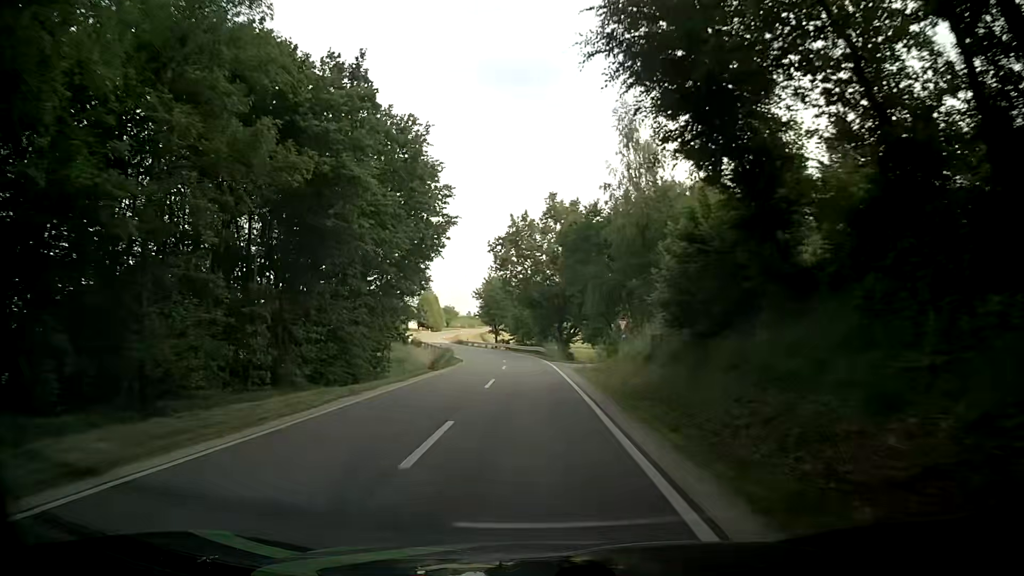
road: tertiary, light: Day
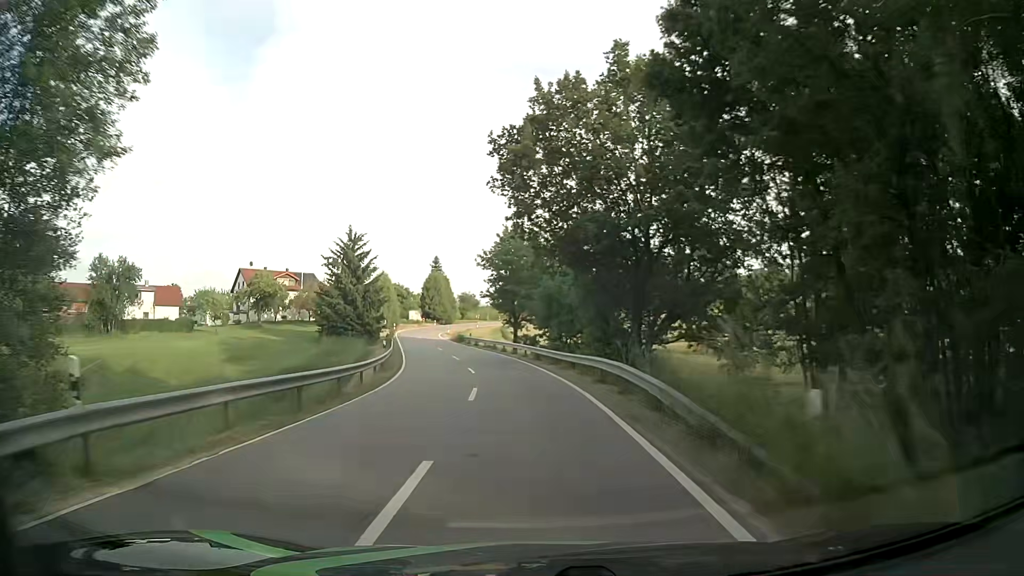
(0.0, +39.3) m; -2°
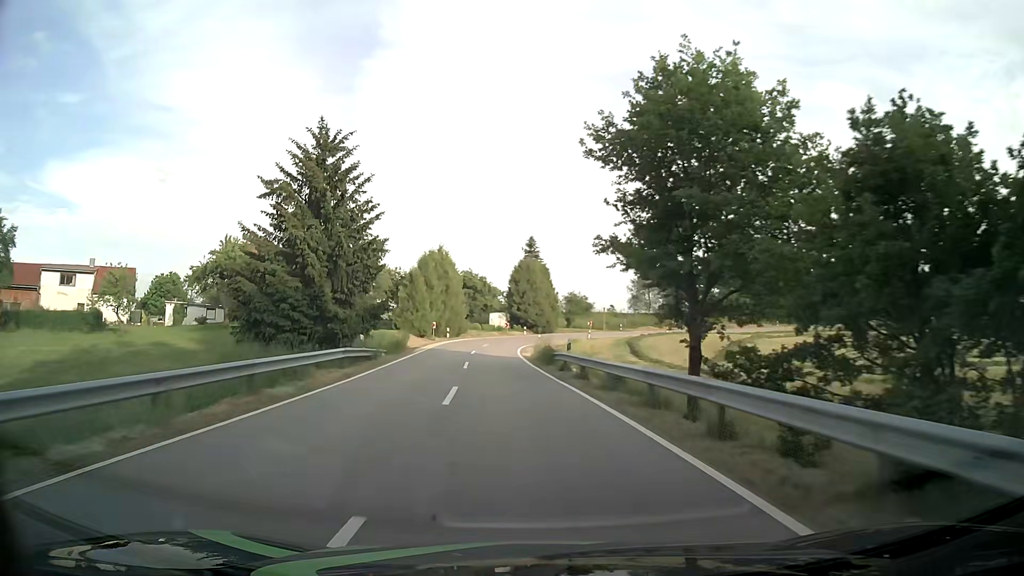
(-2.9, +38.3) m; -9°
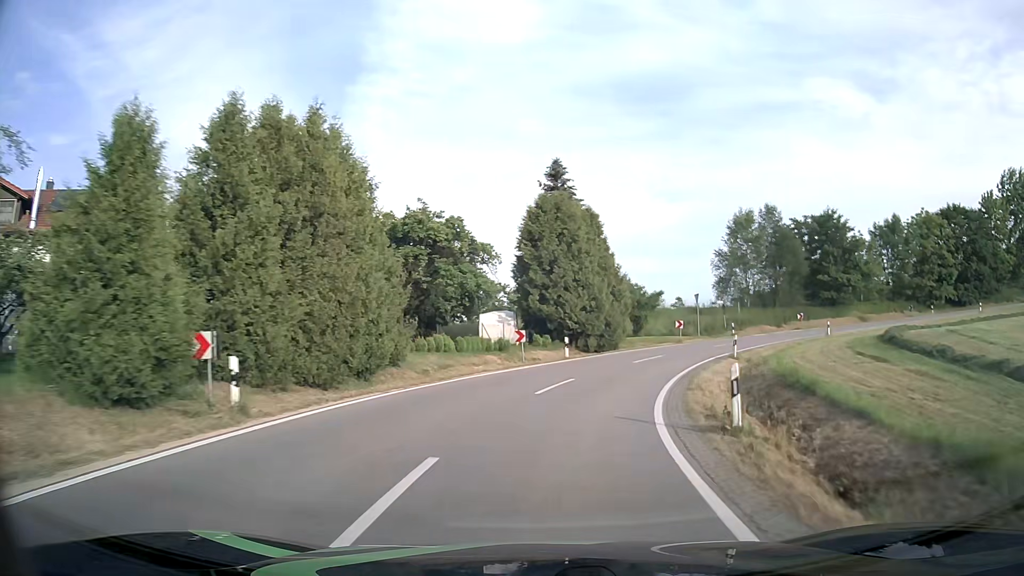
(-2.6, +45.0) m; -1°
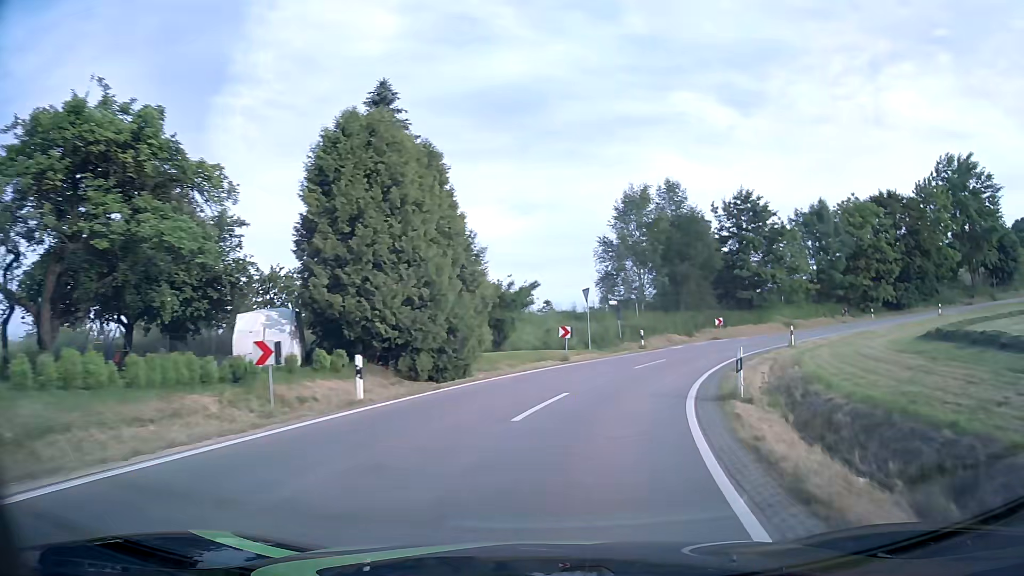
(+1.6, +16.1) m; +12°
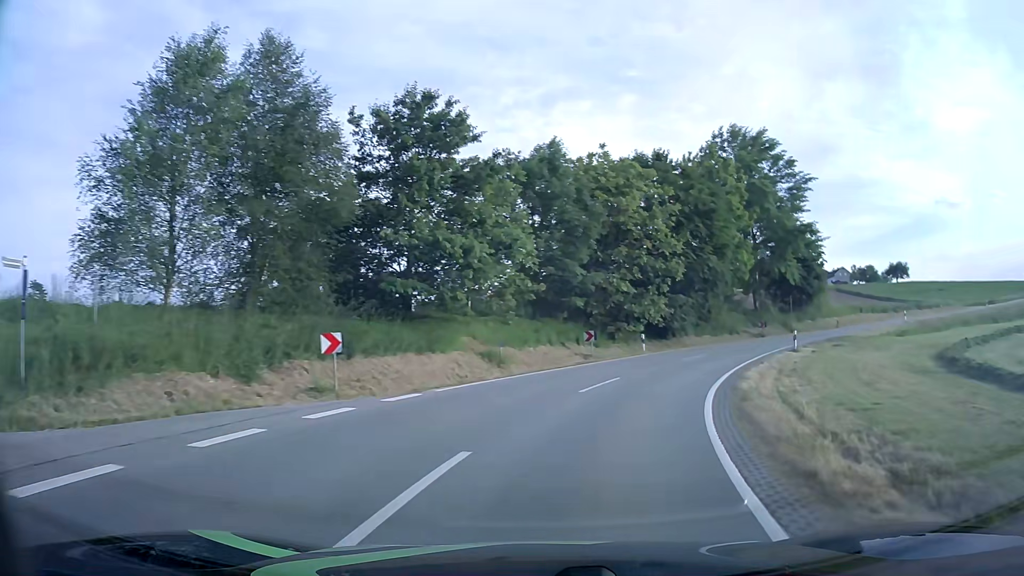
(+7.8, +28.7) m; +31°
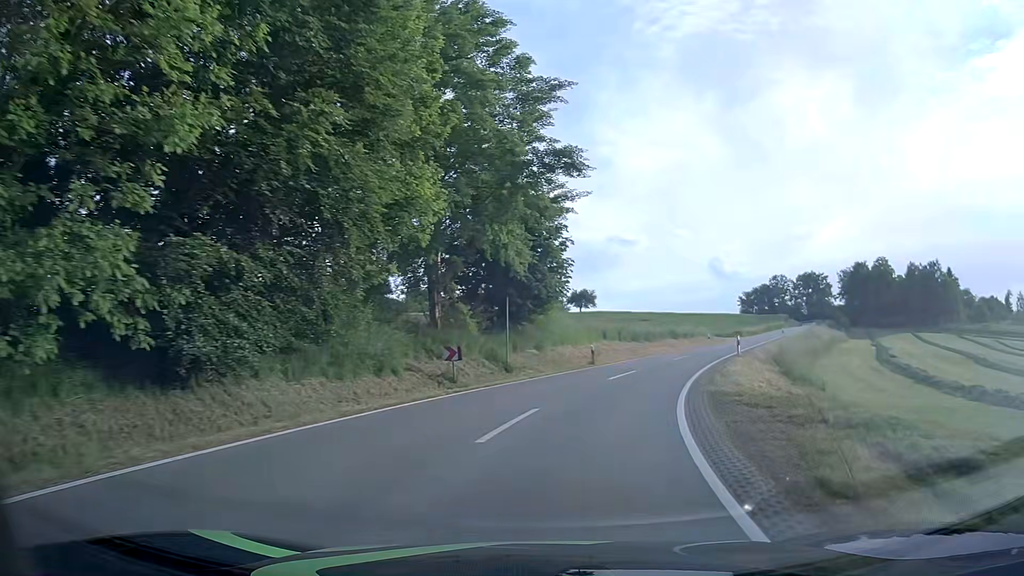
(+7.9, +28.5) m; +30°
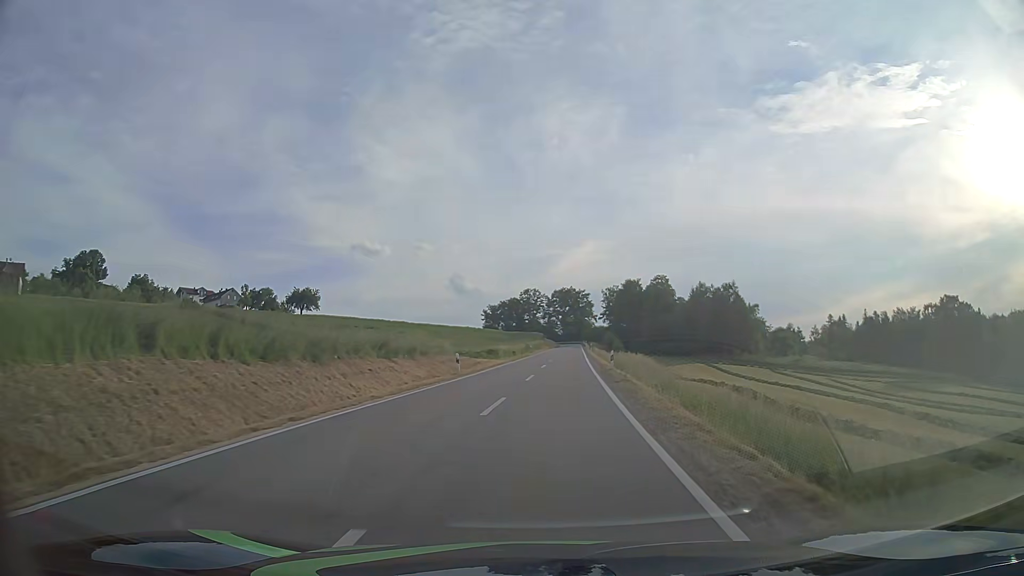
(+7.0, +31.3) m; +22°
(0, +10) (+1, +20) (+2, +30) (+2, +40) (+3, +50) (+4, +60) (+4, +70) (+5, +80) (+6, +90) (+7, +100) m
